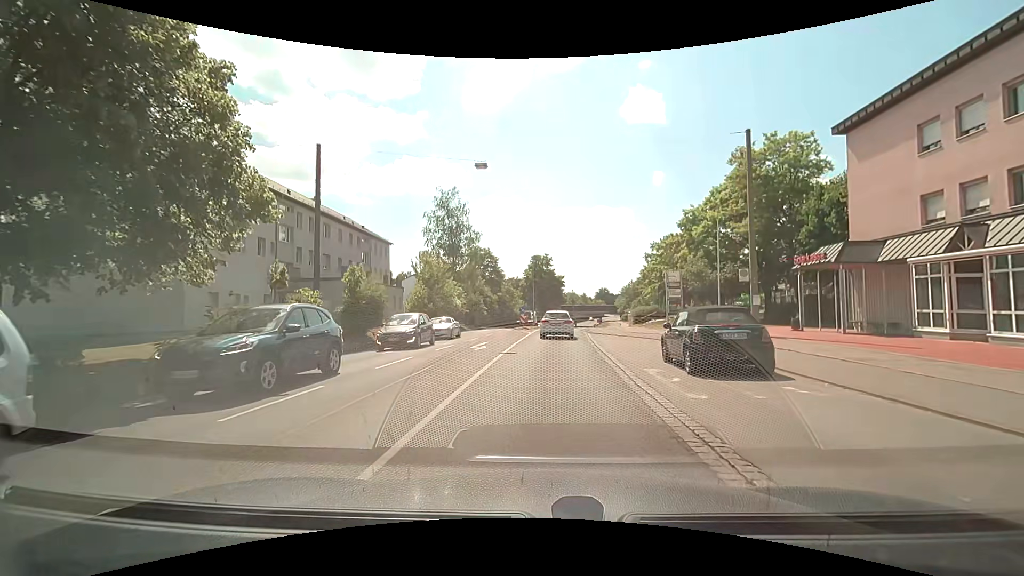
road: tertiary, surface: asphalt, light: Day
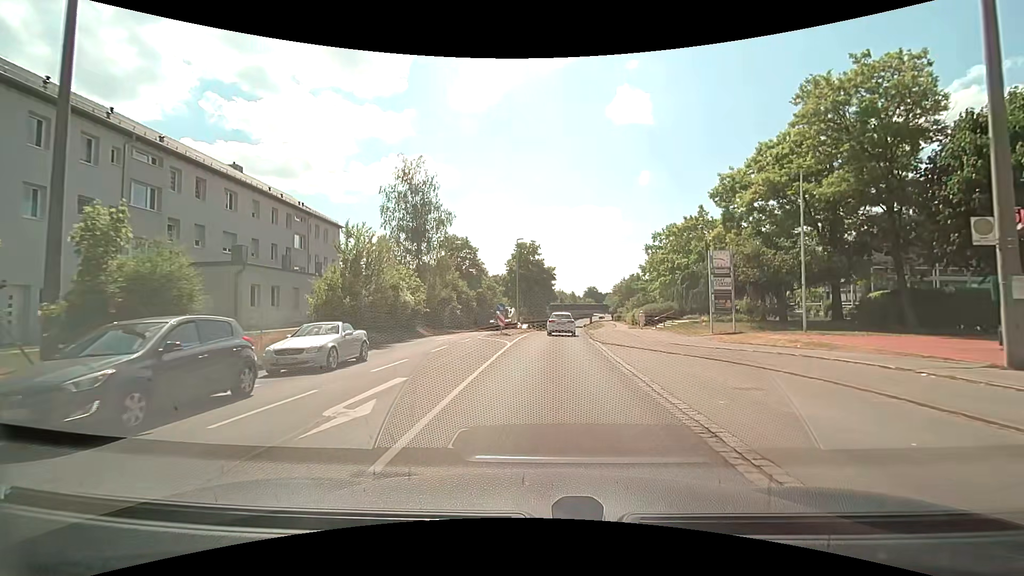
(+0.2, +12.5) m; +2°
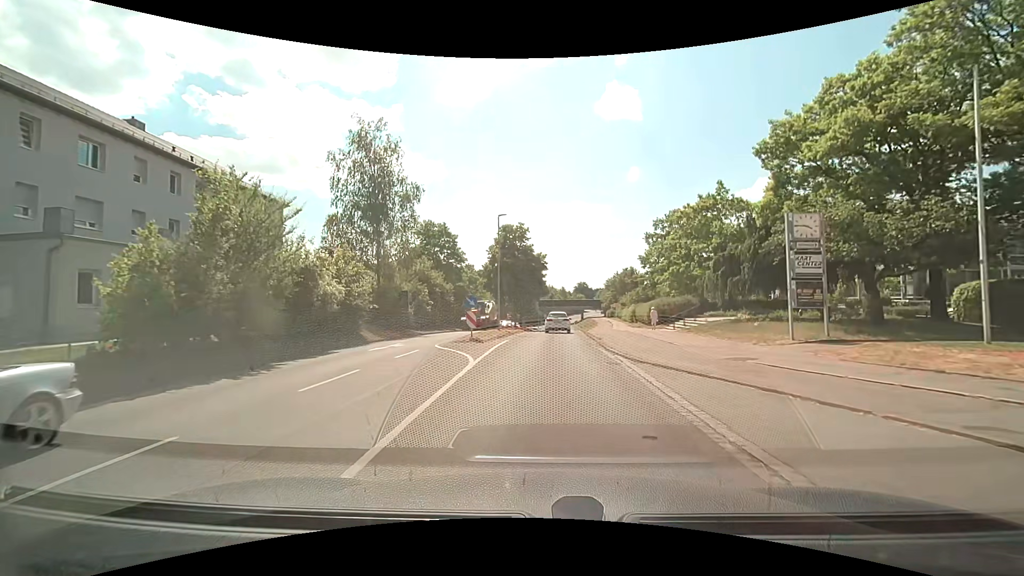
(+0.1, +9.4) m; +1°
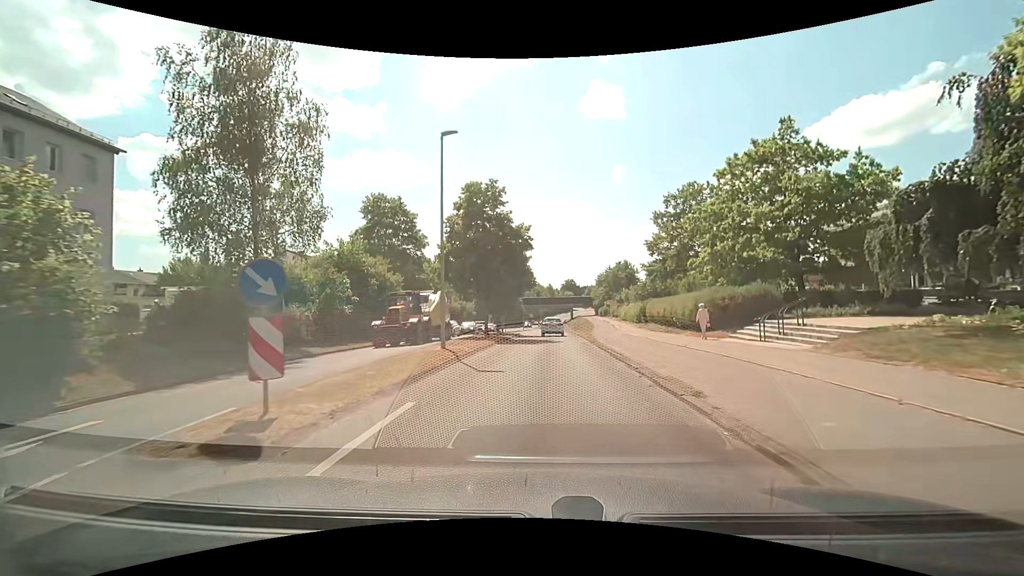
(+0.3, +15.8) m; +2°
(0, +10) (0, +20) (0, +30) (+1, +40) (+1, +50) (+2, +60) (+2, +70) (+2, +80) (+3, +90) (+3, +100) m
